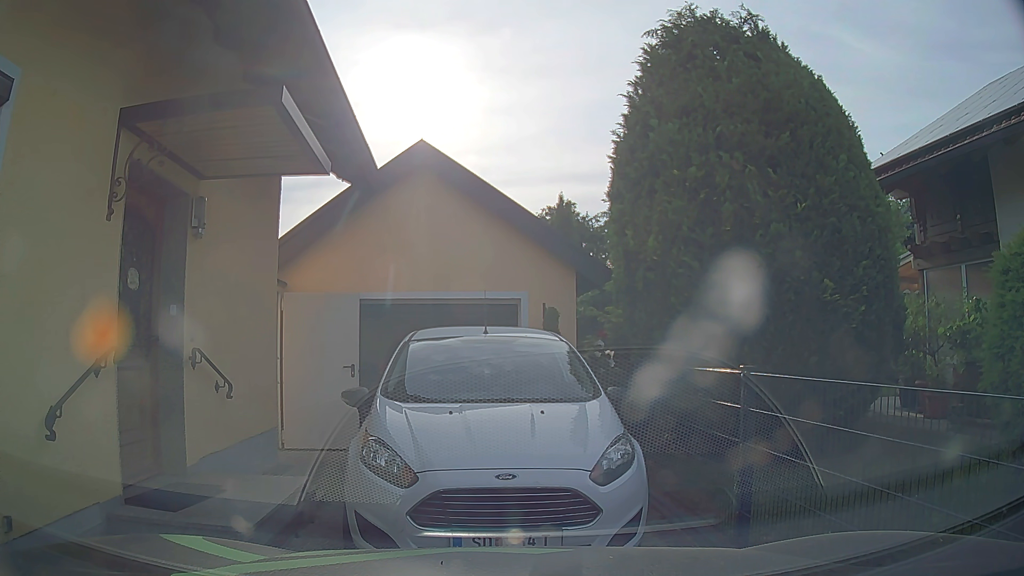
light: Day
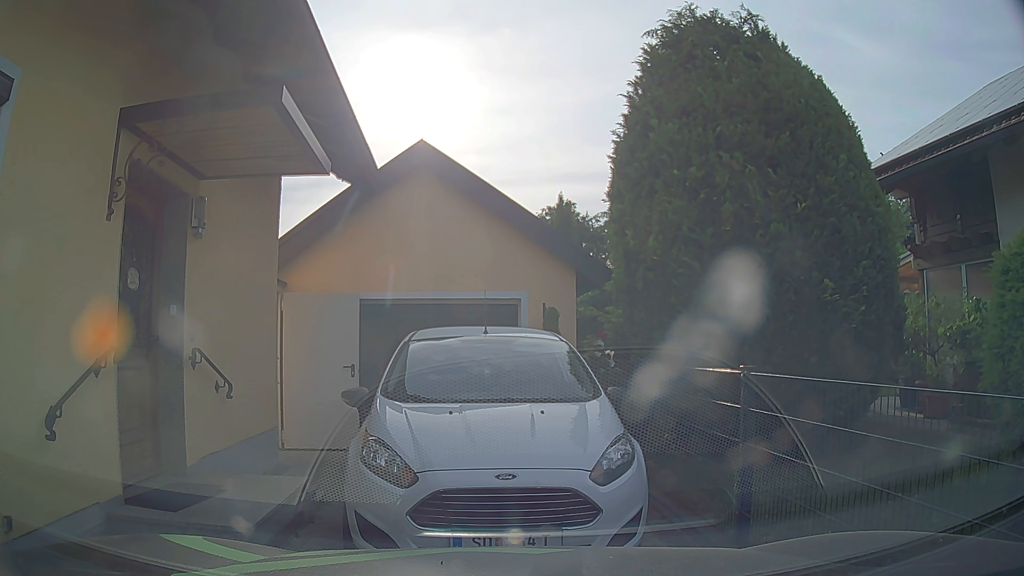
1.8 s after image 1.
(0.0, 0.0) m; 0°
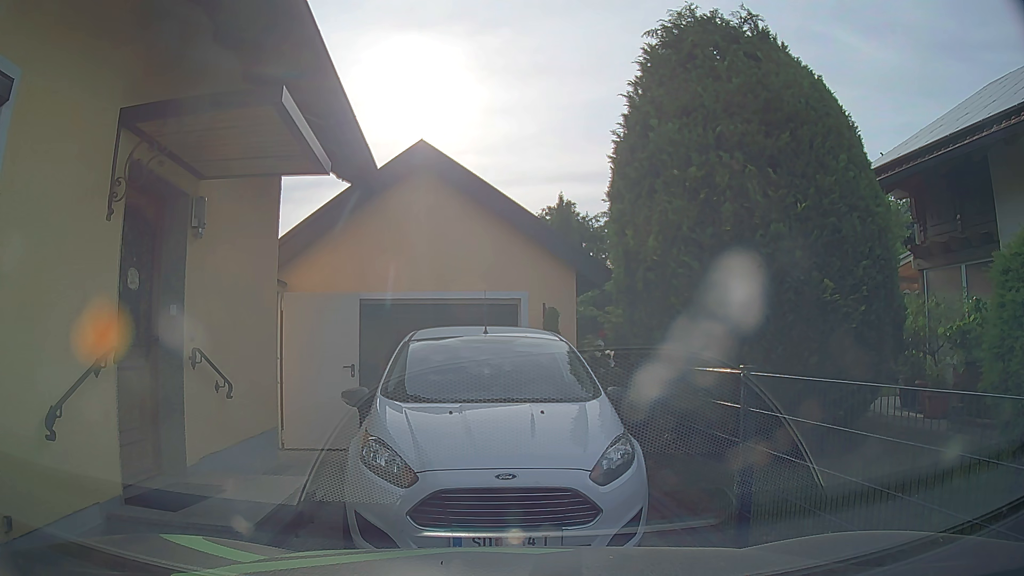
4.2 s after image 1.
(0.0, 0.0) m; 0°
